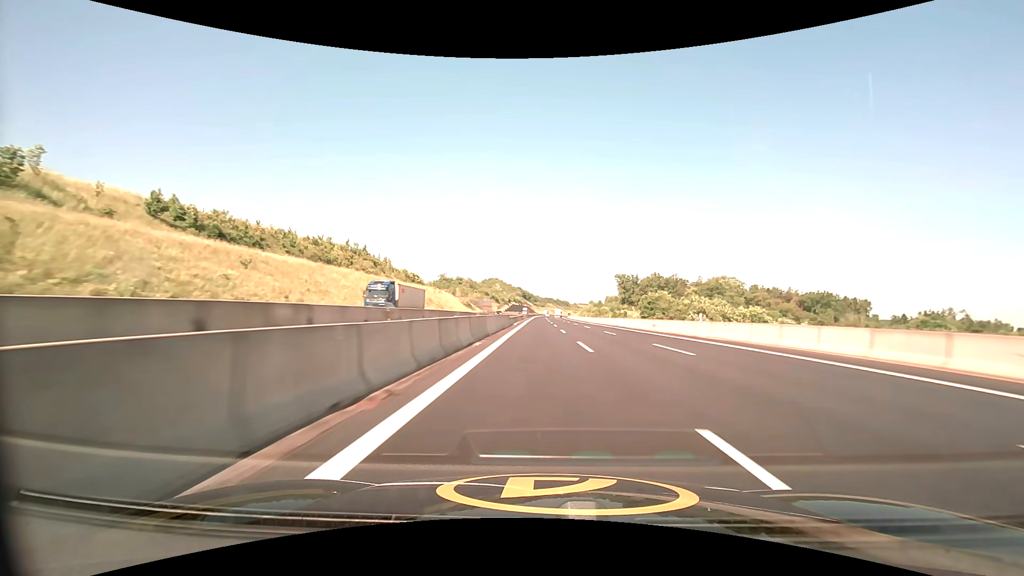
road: motorway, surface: asphalt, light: Day
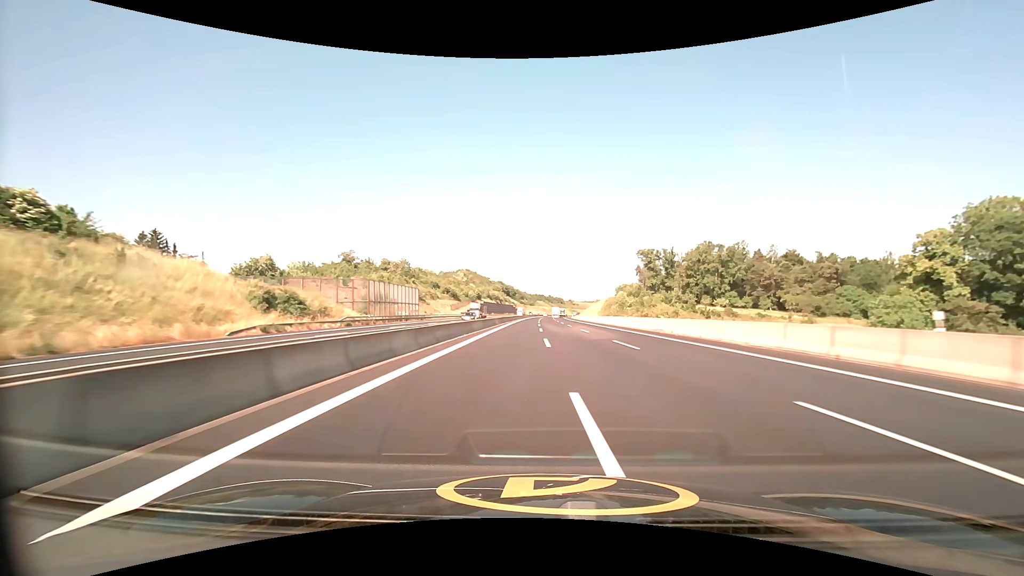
(+0.9, +122.8) m; +1°
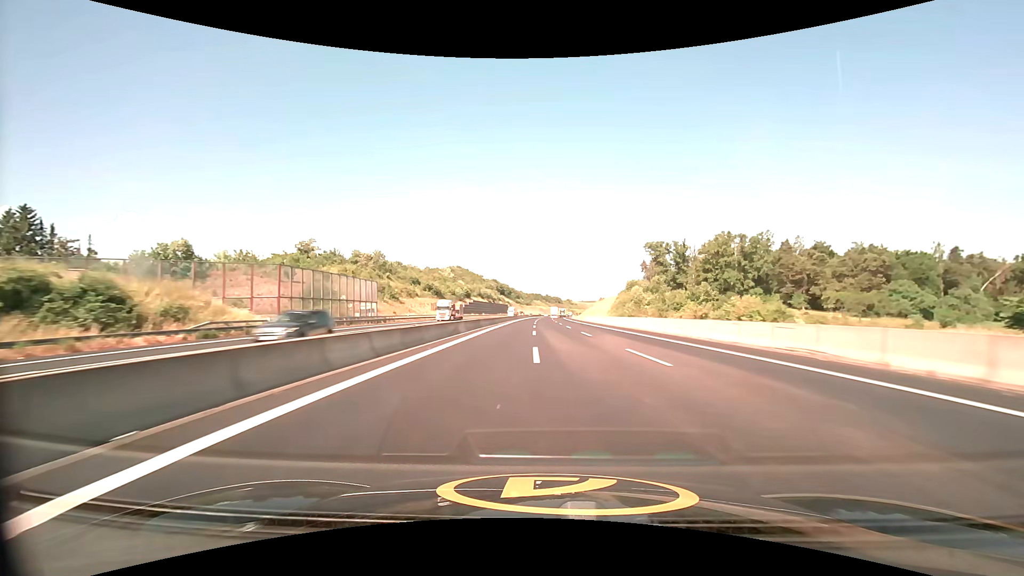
(+0.1, +24.6) m; 0°
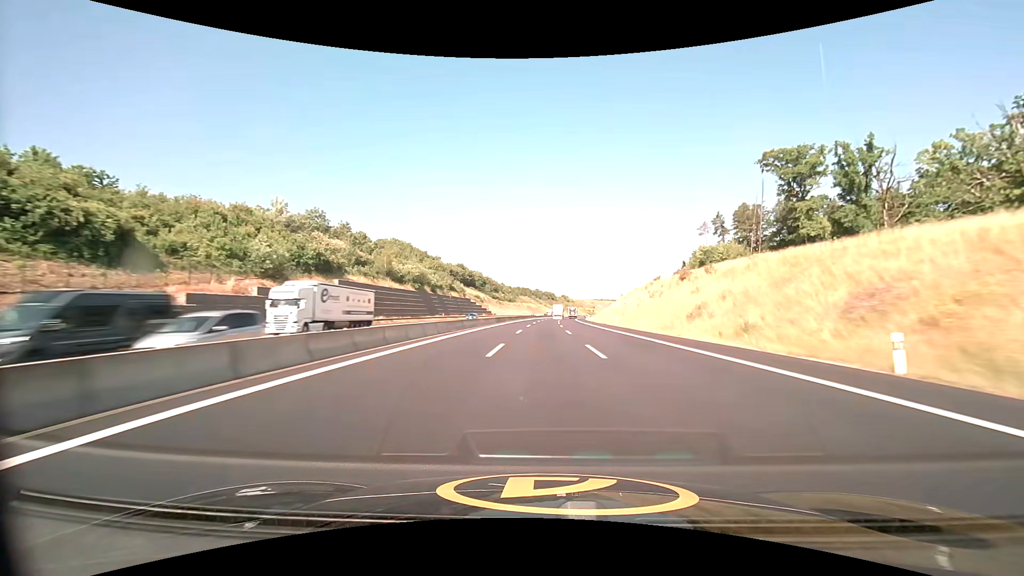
(+0.9, +123.4) m; +1°
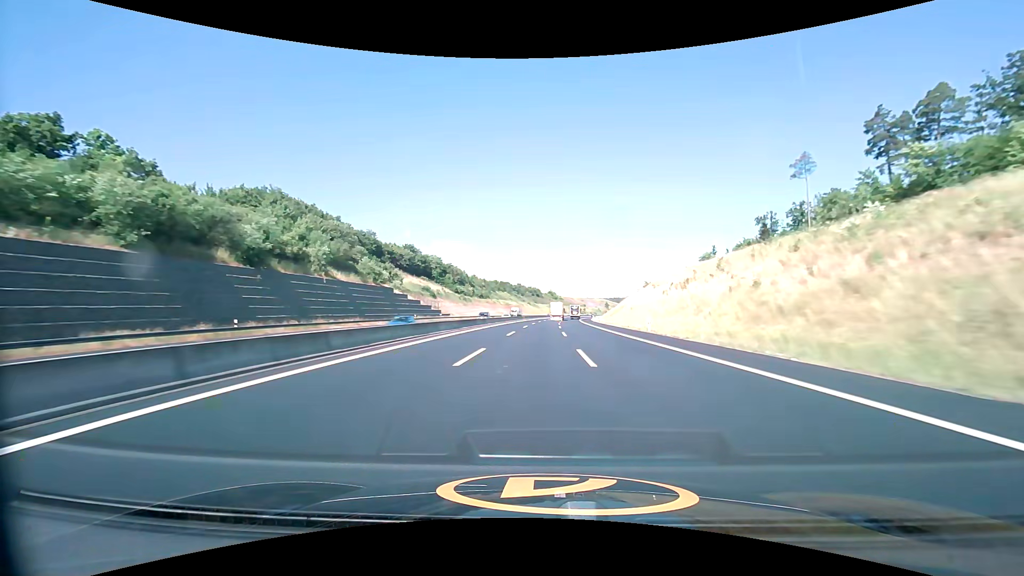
(+1.4, +74.0) m; +2°
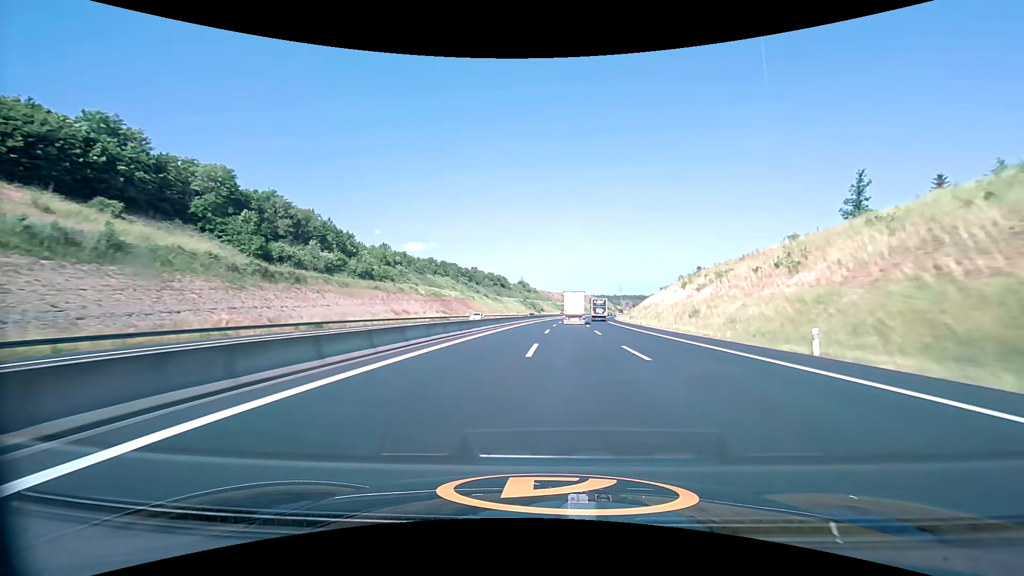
(+2.7, +122.8) m; +3°
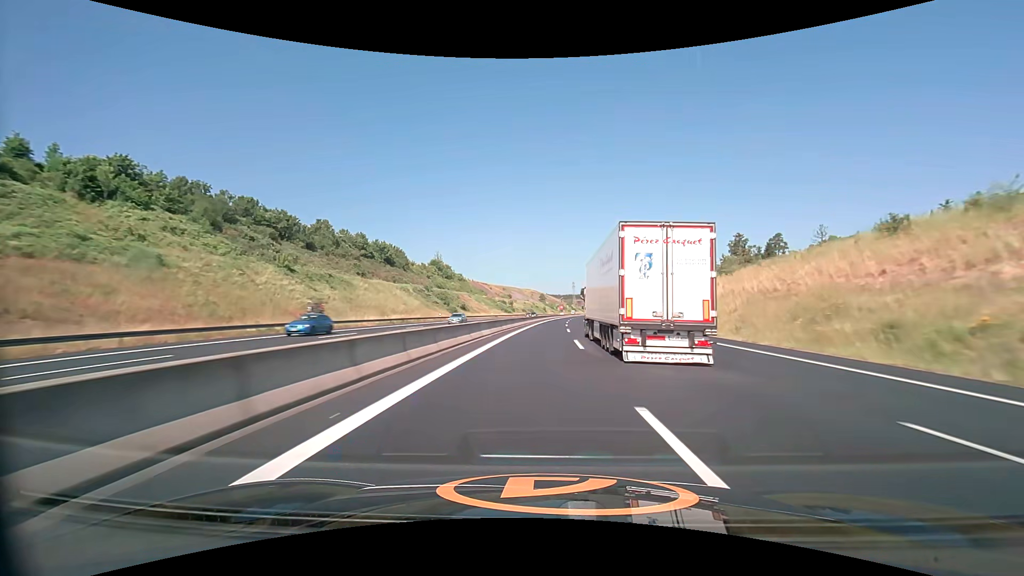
(+6.3, +120.8) m; +6°
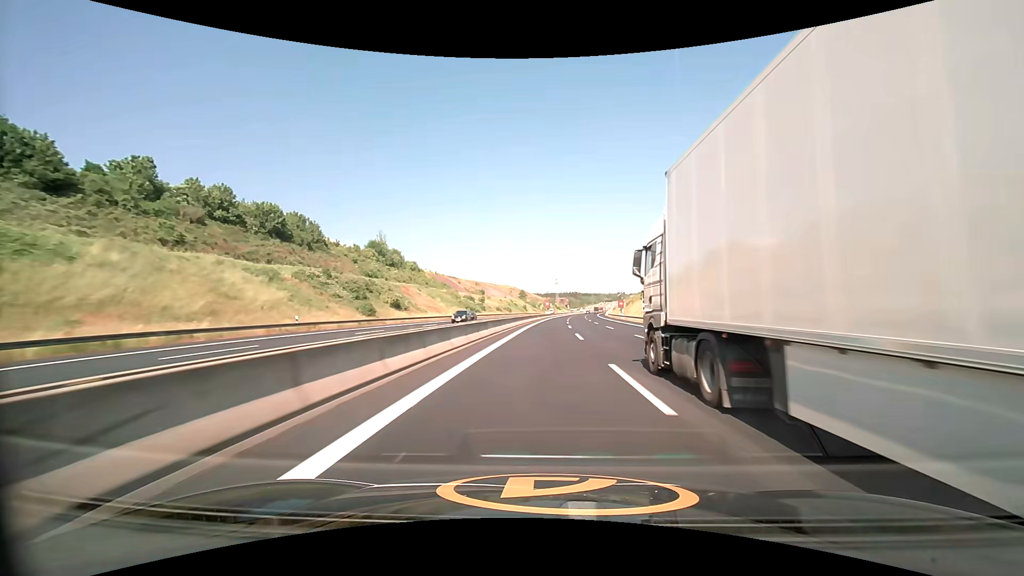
(+1.1, +48.0) m; +2°
(0, +10) (0, +20) (0, +30) (+1, +40) (+1, +50) (+2, +60) (+2, +70) (+3, +80) (+4, +90) (+5, +100) m
